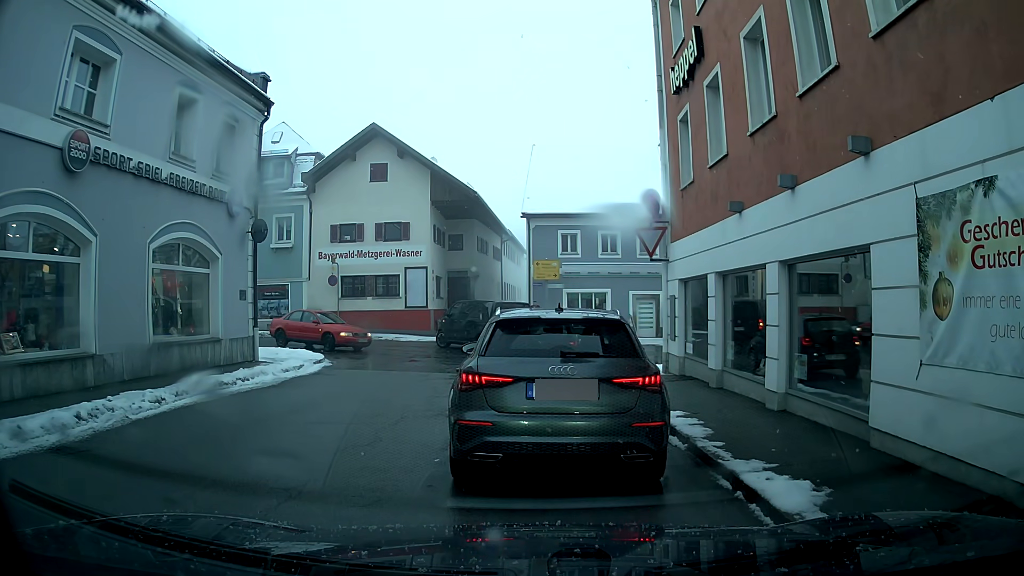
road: secondary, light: Day
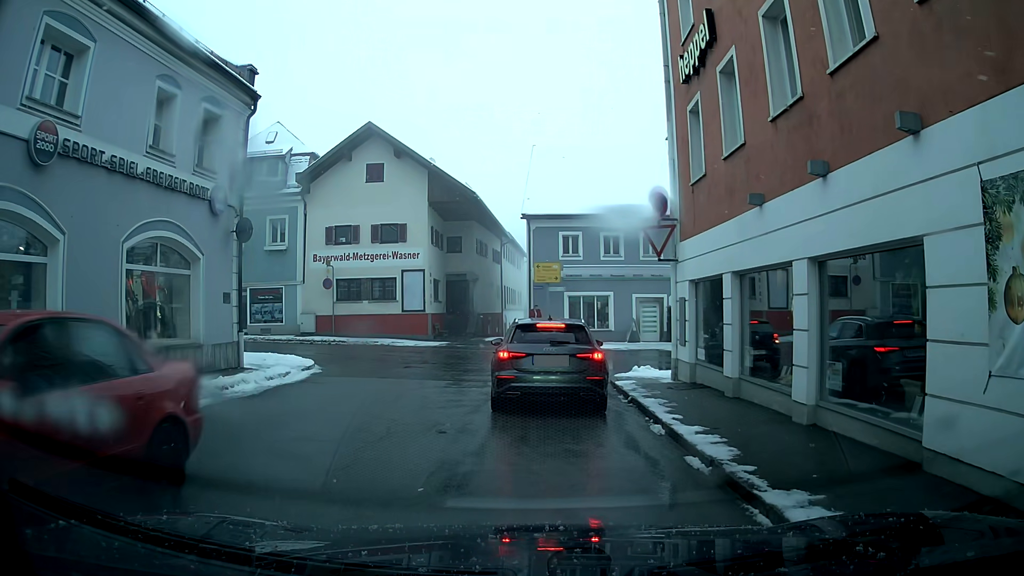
(0.0, +1.1) m; +1°
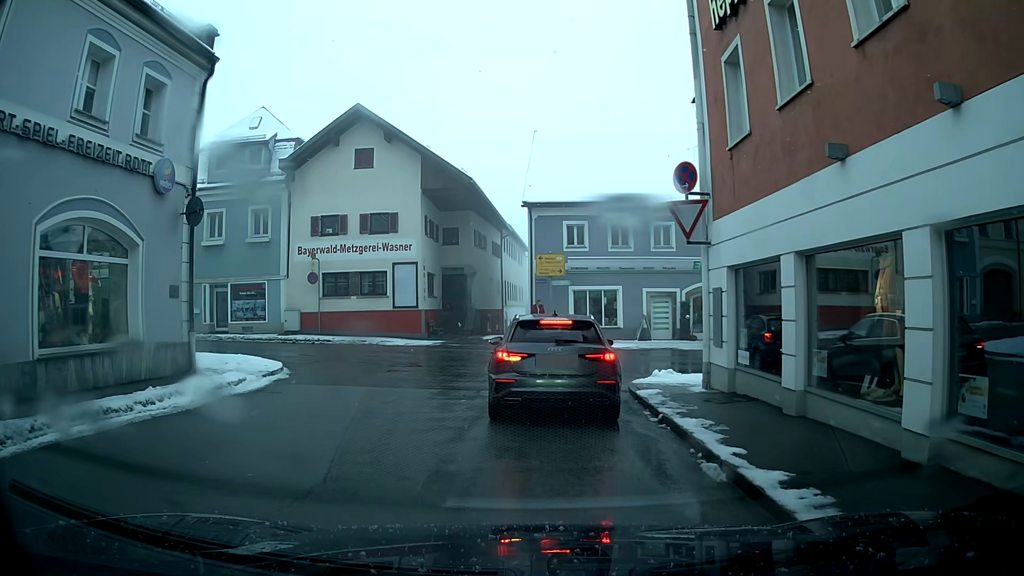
(0.0, +2.7) m; -1°
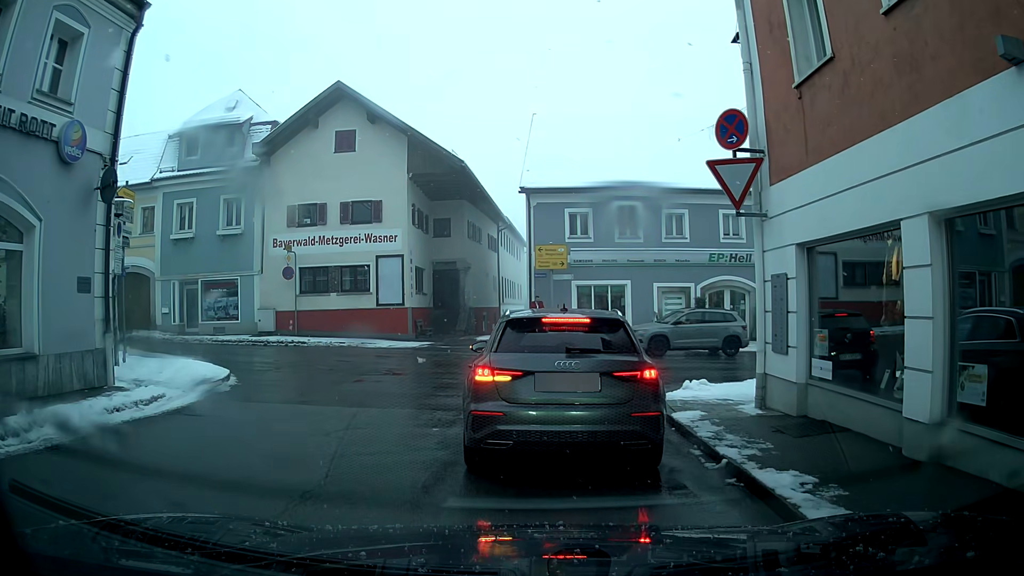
(0.0, +3.0) m; +1°
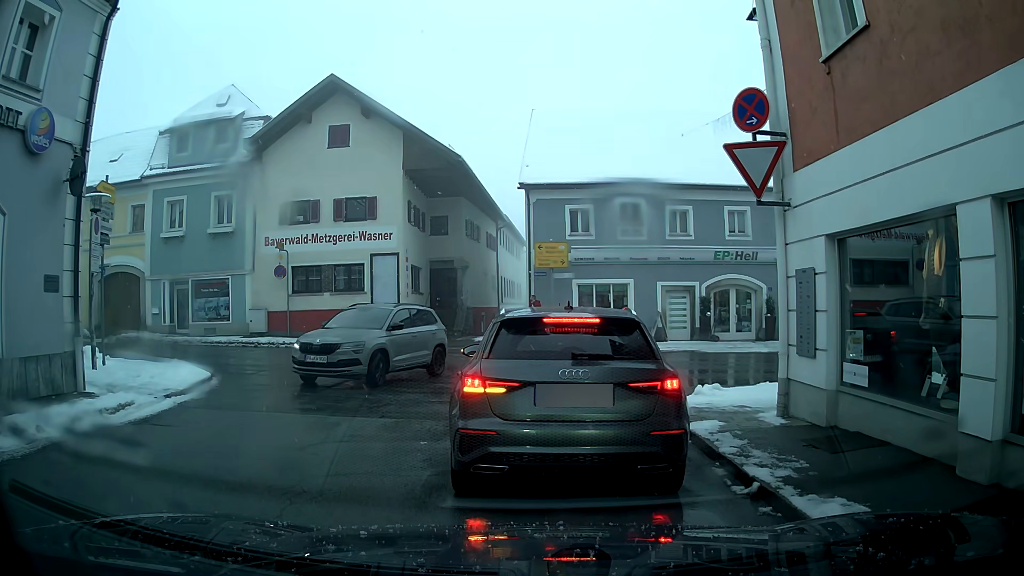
(0.0, +0.9) m; 0°
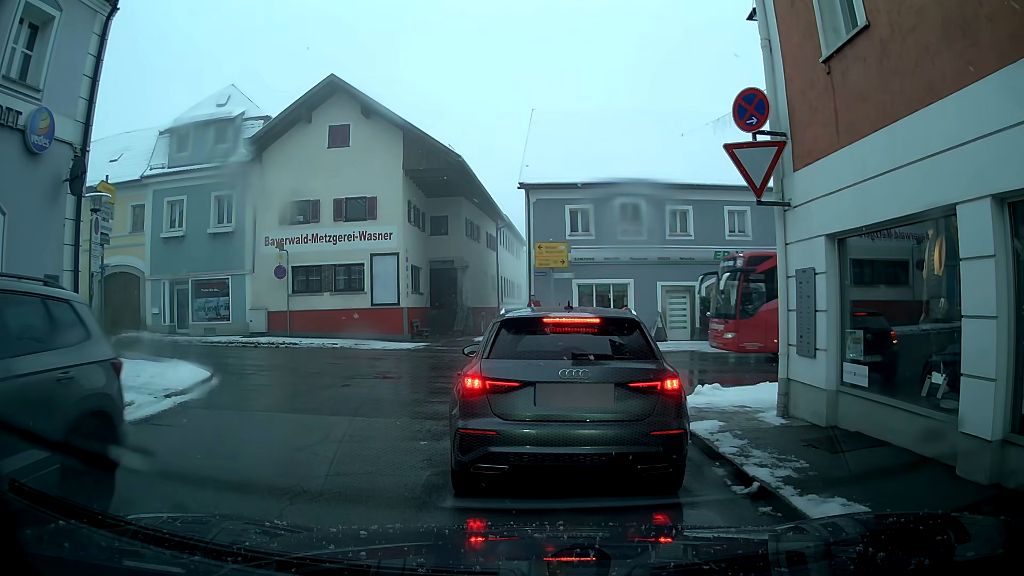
(0.0, 0.0) m; 0°
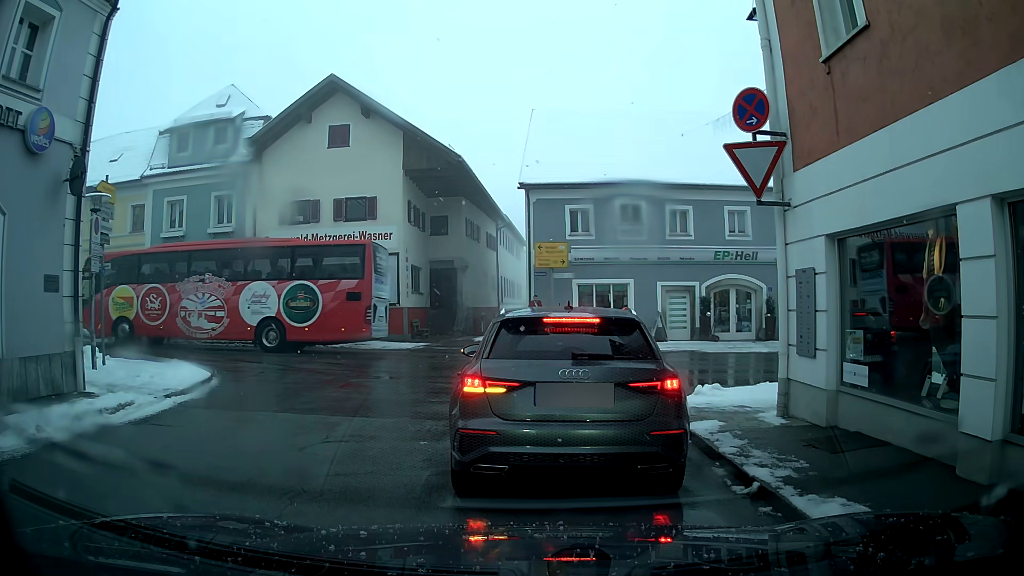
(0.0, 0.0) m; 0°
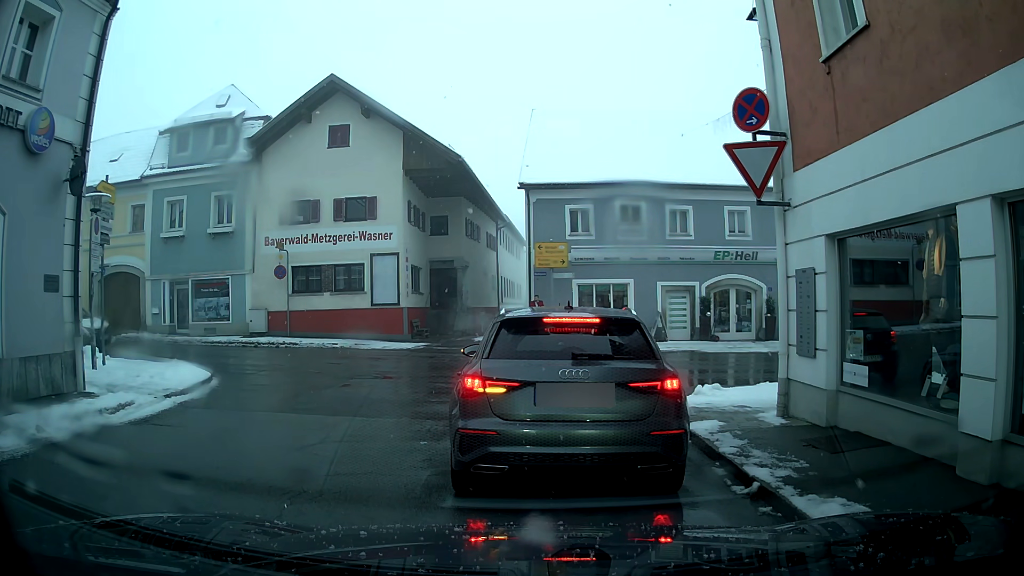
(0.0, 0.0) m; 0°
(0, +10) (+4, +18) (+14, +20) (+24, +20) (+34, +20) (+44, +20) (+54, +20) (+64, +20) (+74, +21) (+84, +22) m
